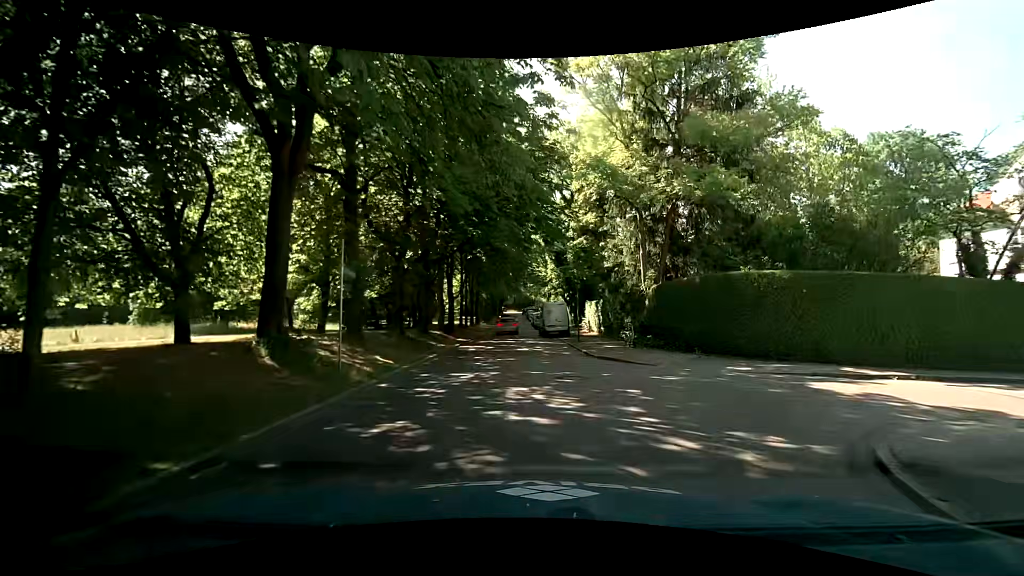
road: residential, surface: asphalt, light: Day
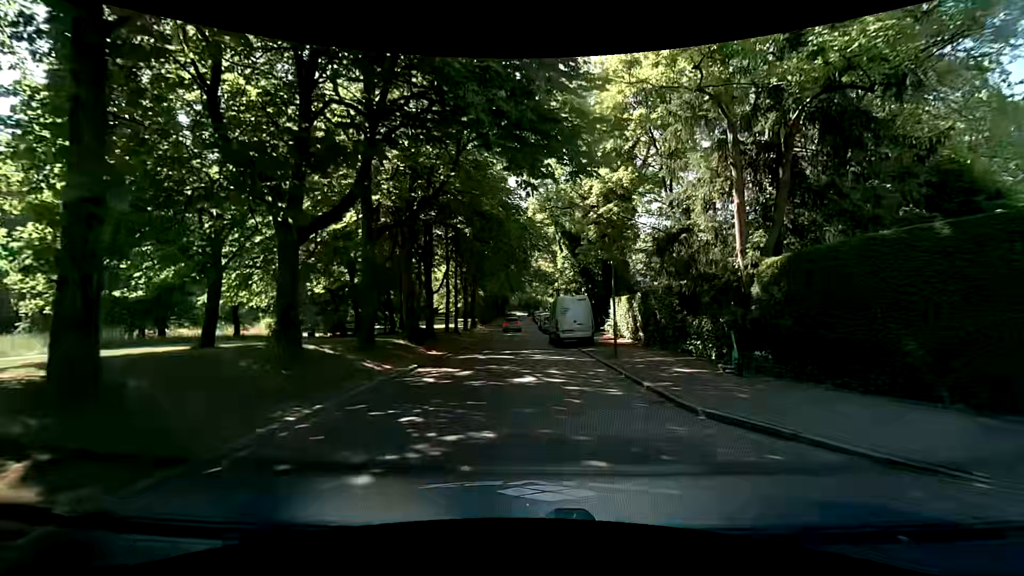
(-0.3, +11.3) m; -1°
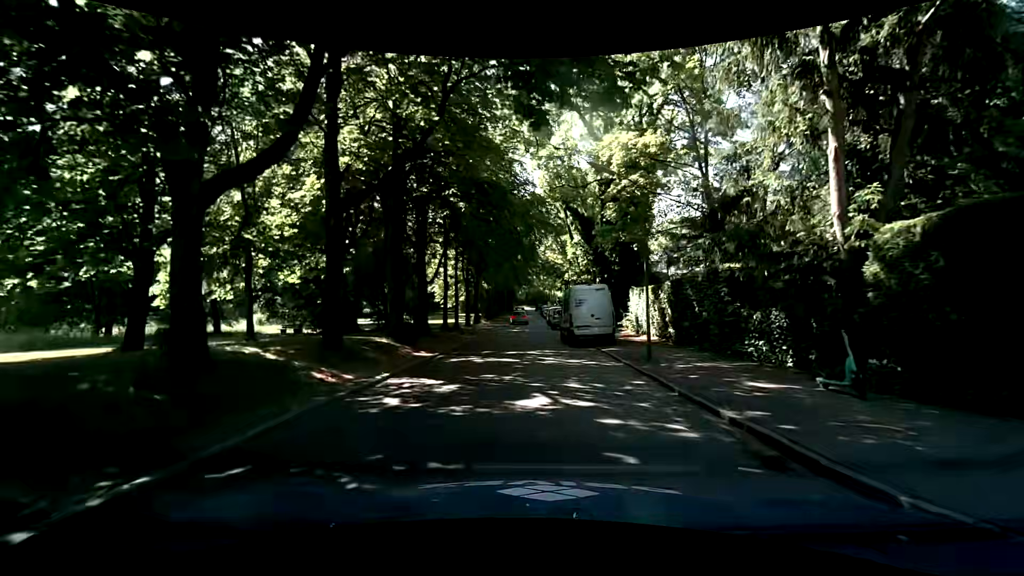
(-0.1, +4.1) m; -2°
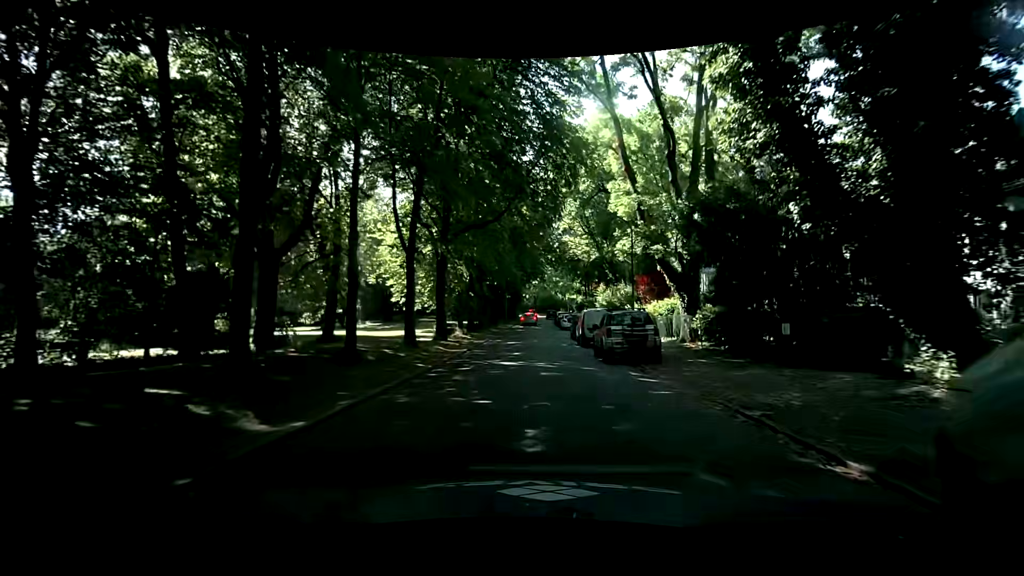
(-0.2, +24.4) m; -2°
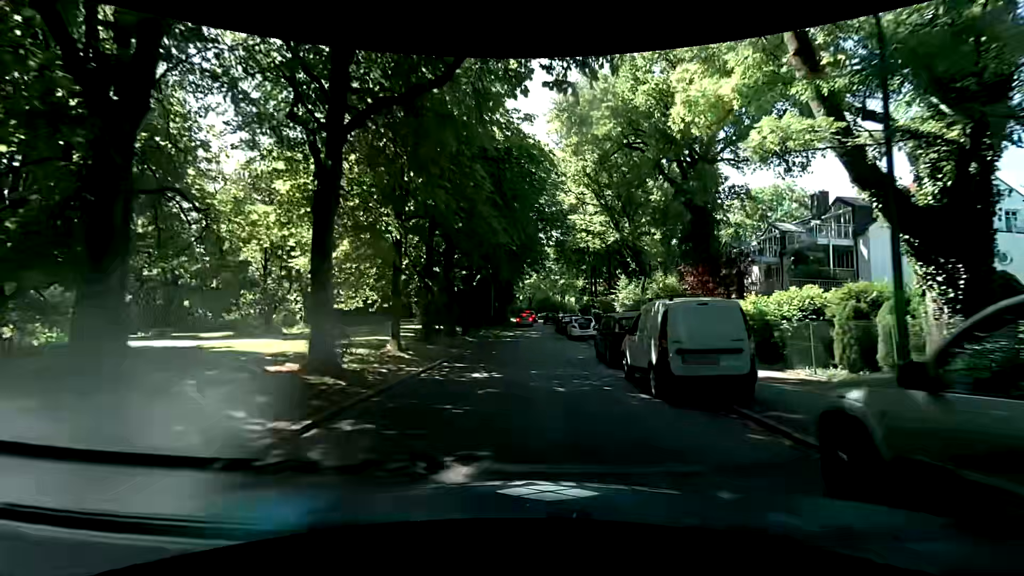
(+0.3, +14.6) m; +1°
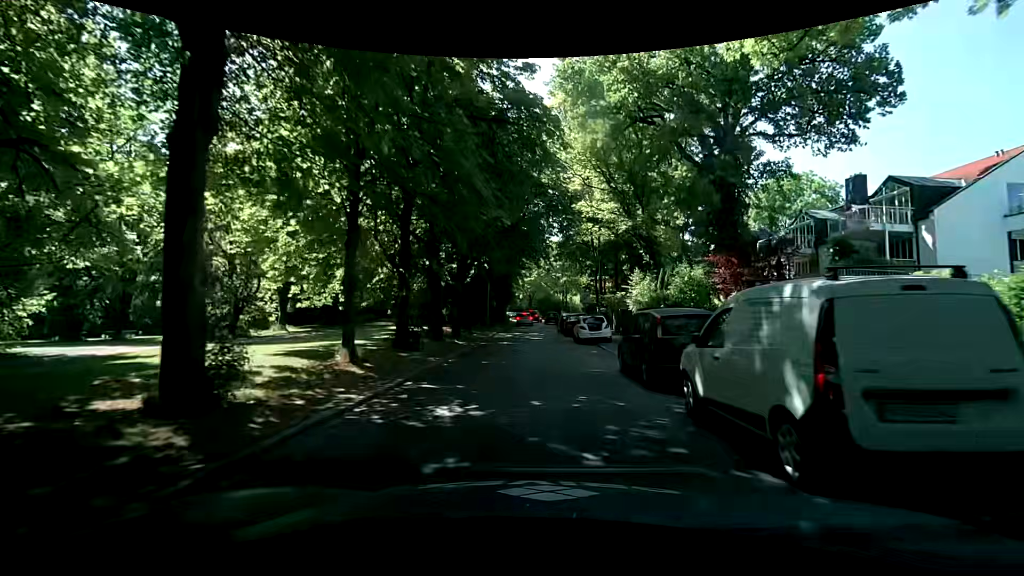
(0.0, +4.7) m; +2°
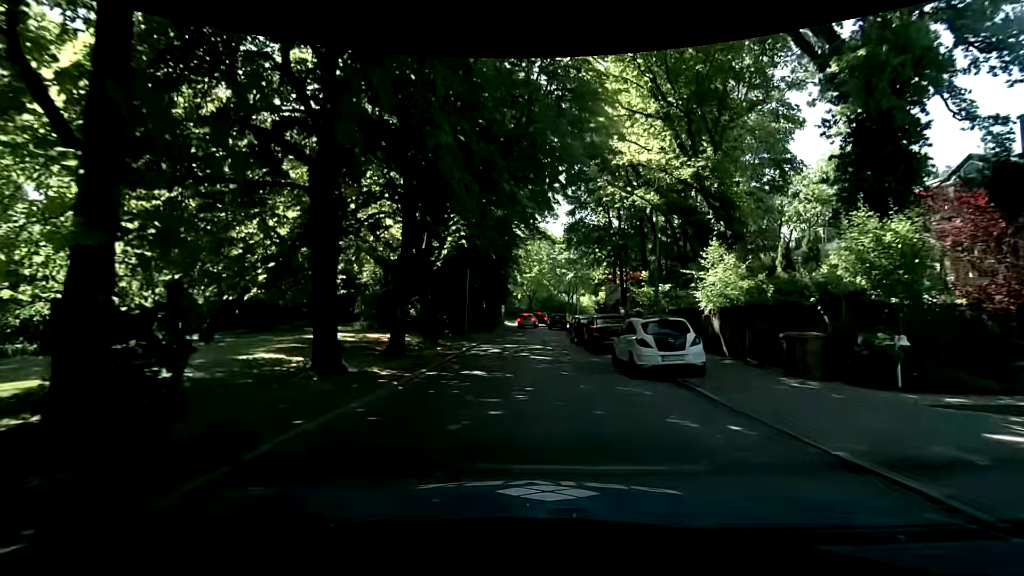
(-0.2, +13.8) m; 0°
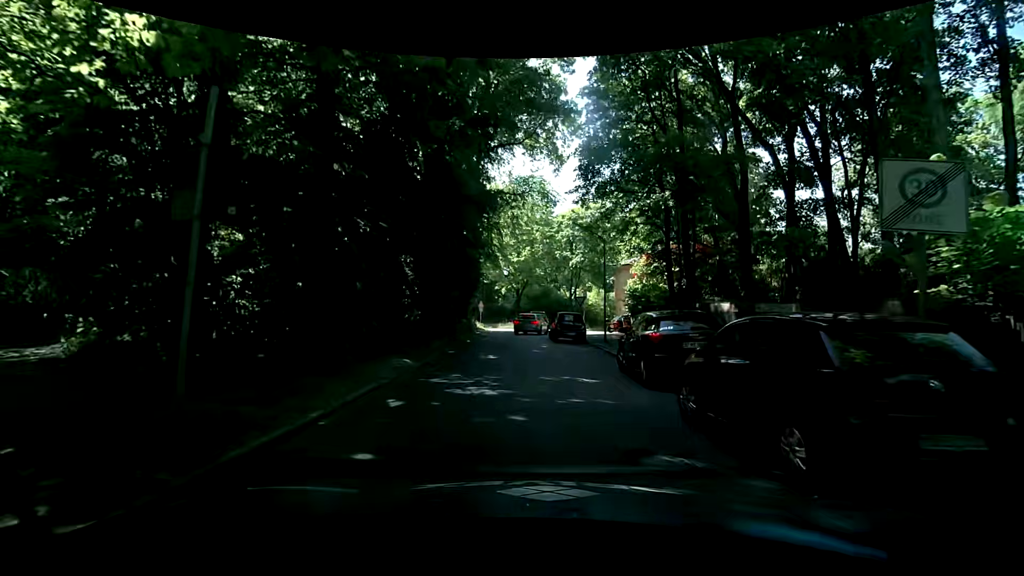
(-0.3, +21.6) m; 0°
